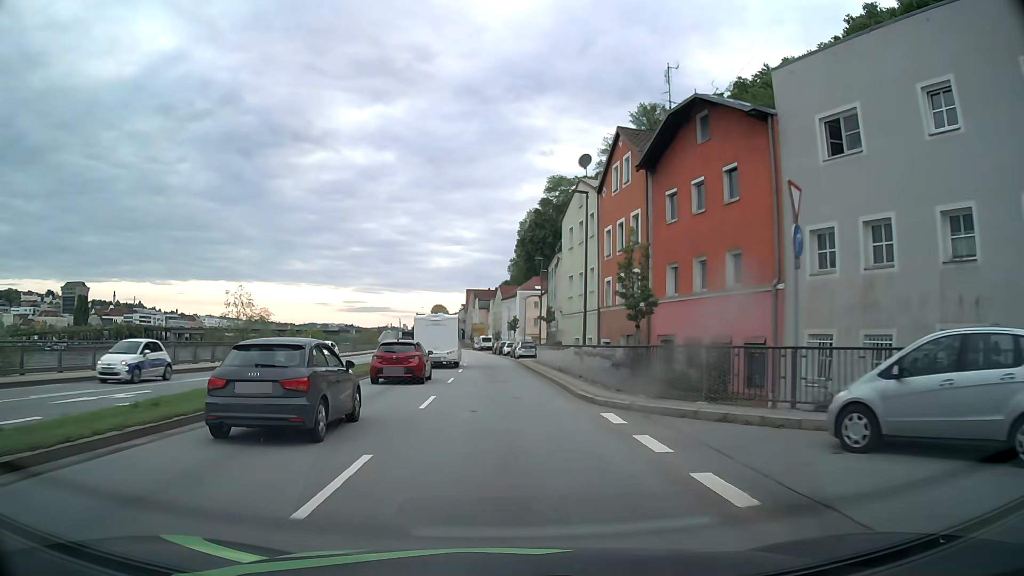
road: primary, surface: asphalt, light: Day
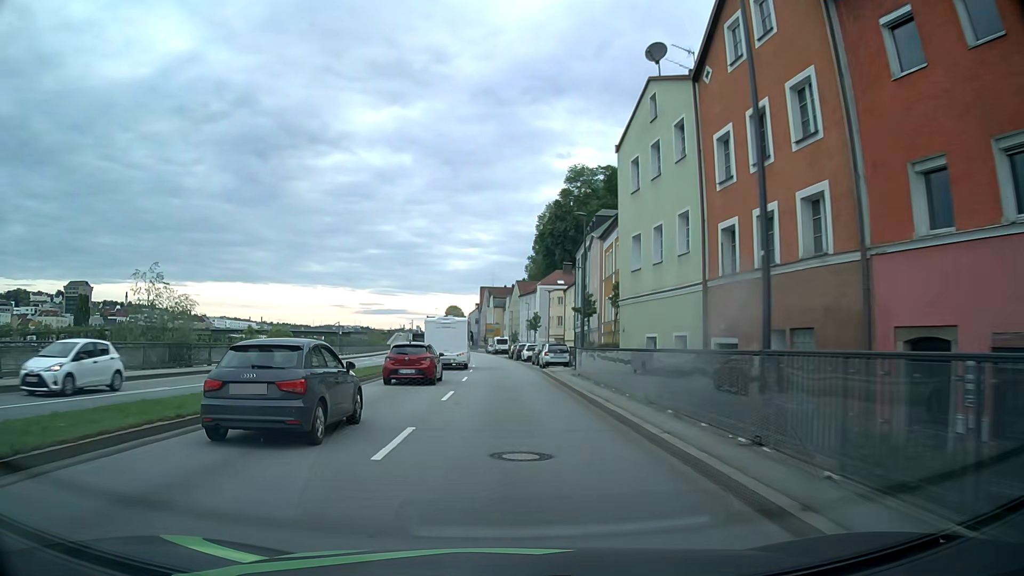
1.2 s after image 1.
(-0.2, +15.3) m; -2°
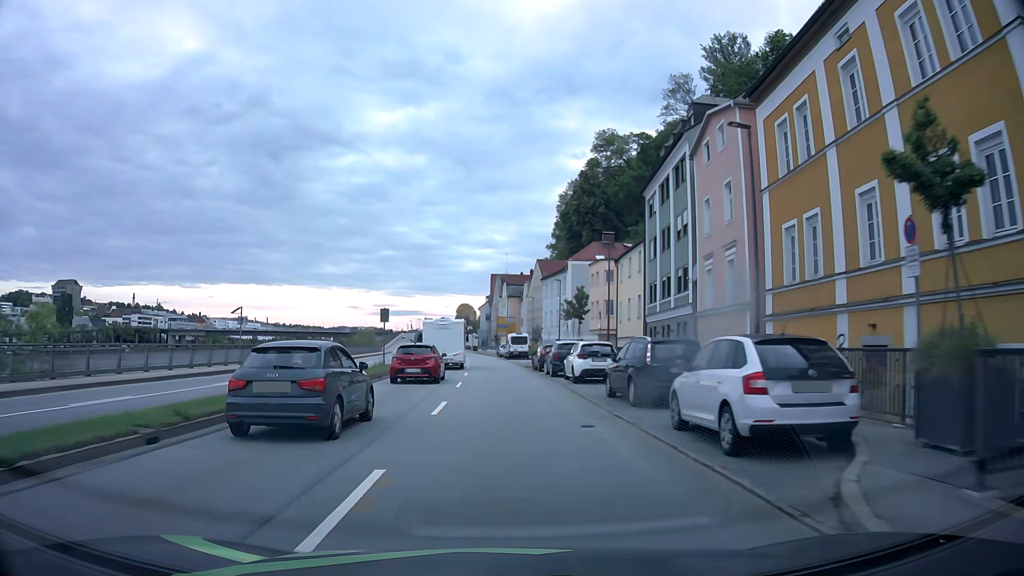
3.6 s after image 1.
(-0.2, +30.5) m; -1°
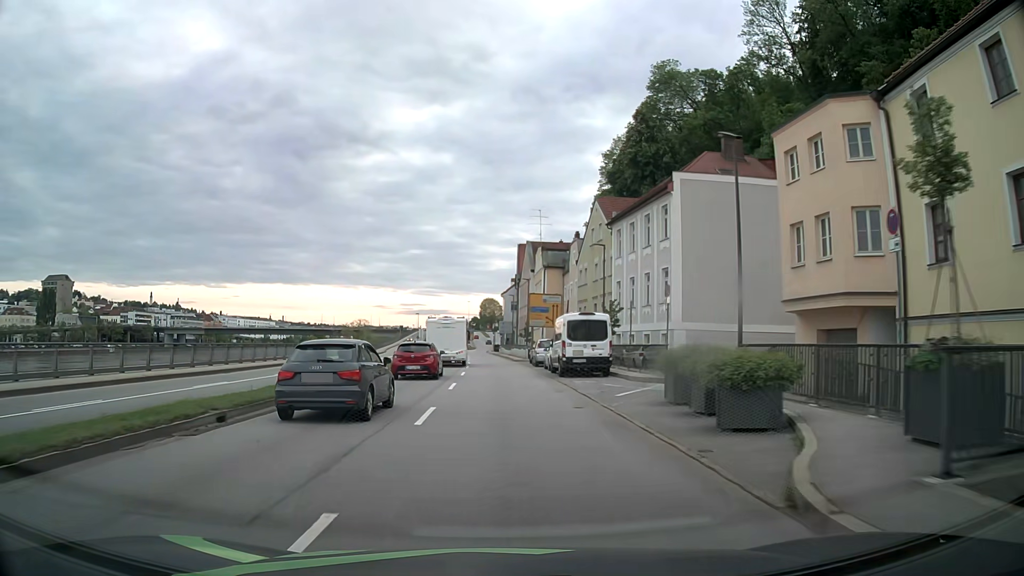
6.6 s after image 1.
(-0.8, +38.2) m; -2°
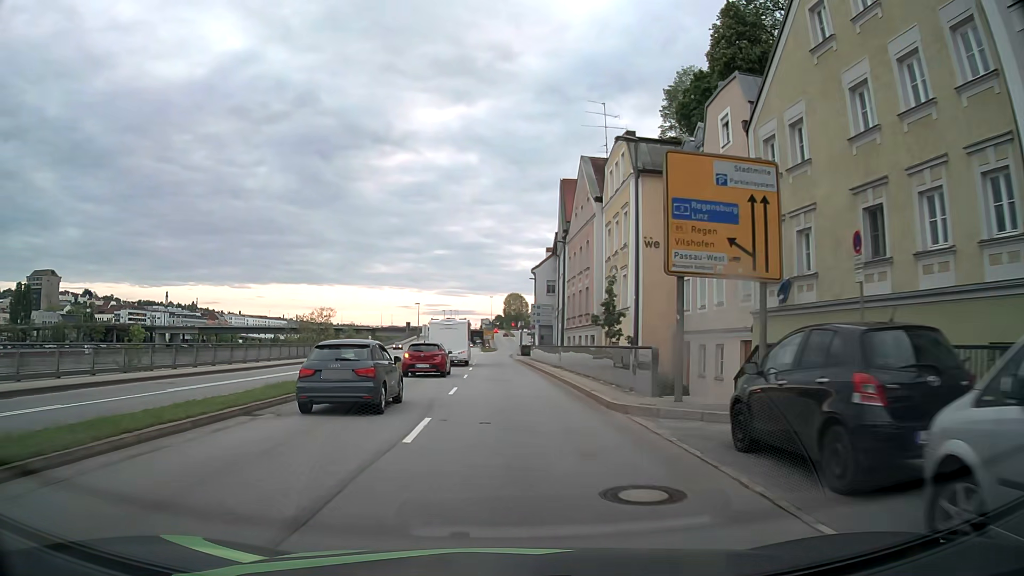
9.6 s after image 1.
(-1.0, +38.2) m; -2°
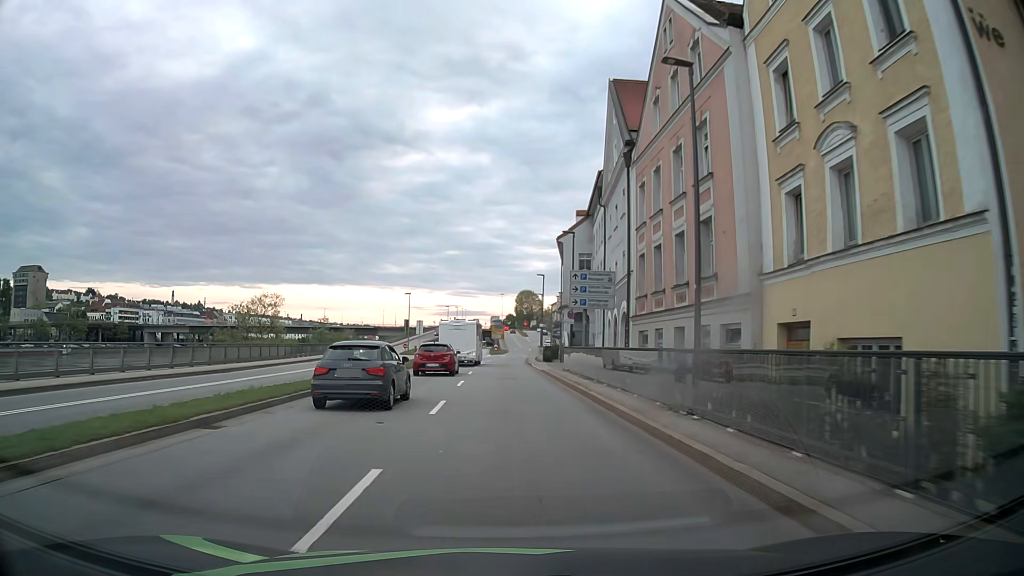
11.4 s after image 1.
(-0.3, +22.9) m; -1°
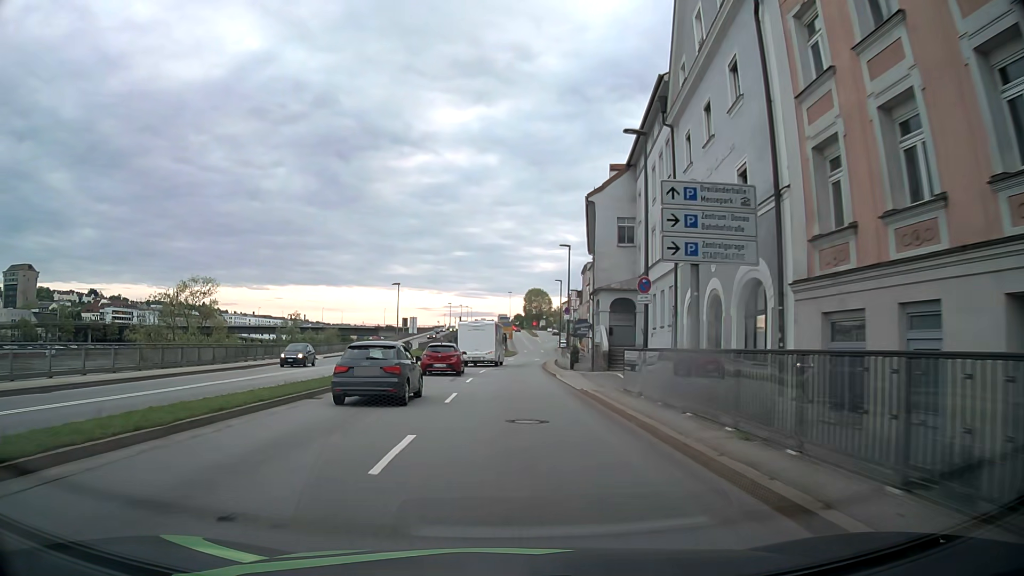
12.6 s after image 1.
(-0.2, +15.3) m; 0°
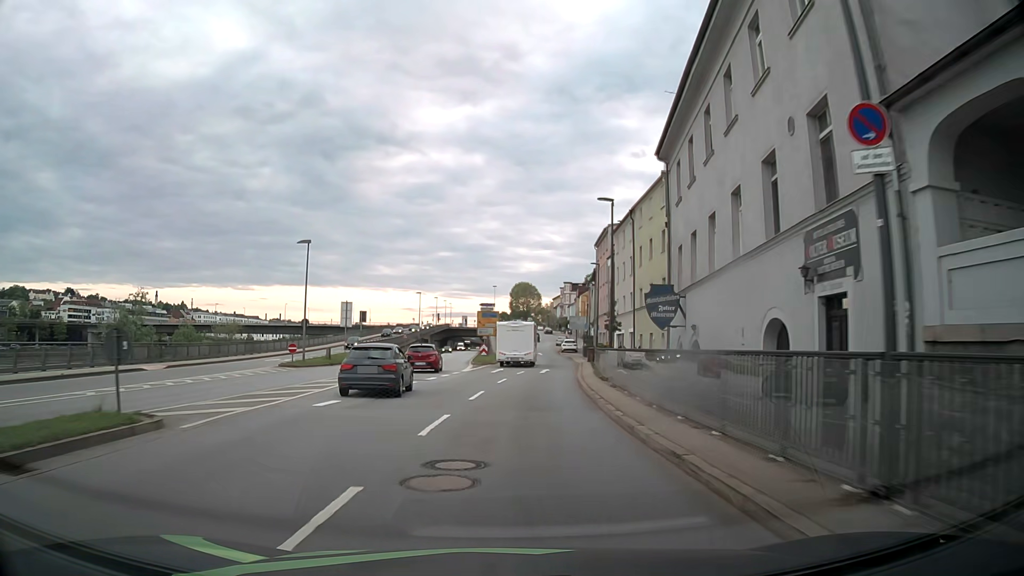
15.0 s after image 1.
(-0.1, +30.7) m; +1°
